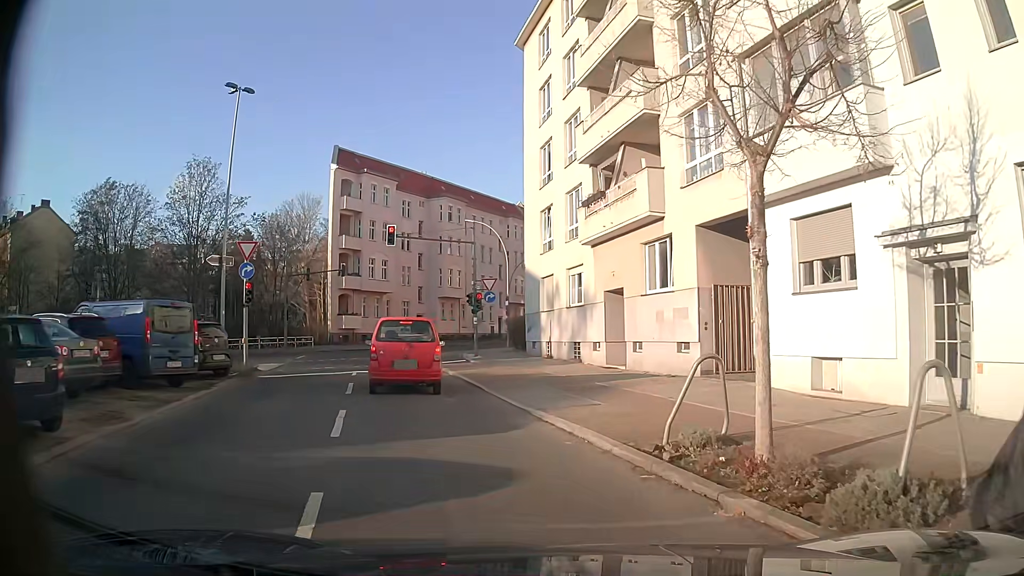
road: secondary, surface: asphalt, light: Day
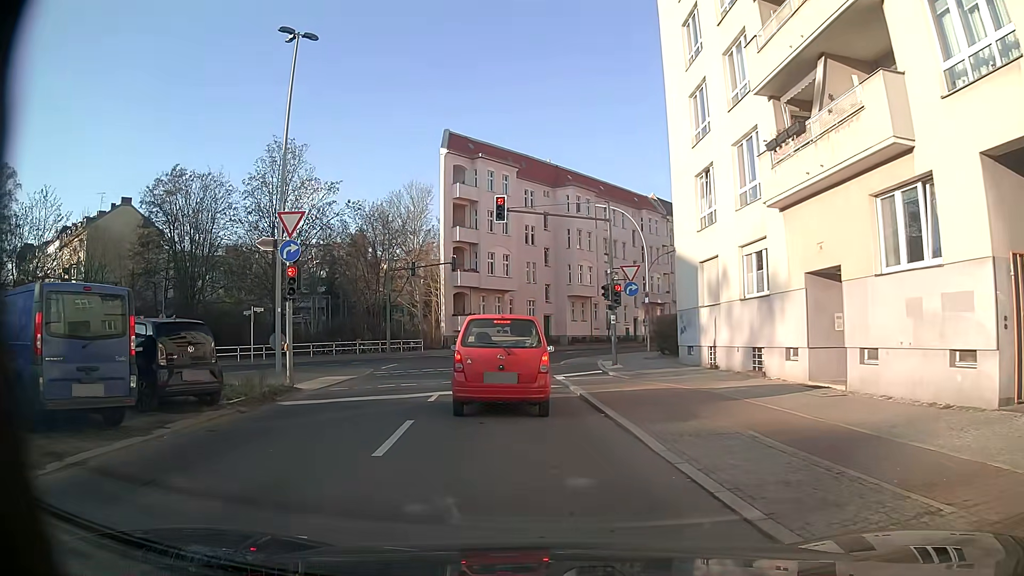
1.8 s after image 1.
(-0.5, +7.3) m; -9°
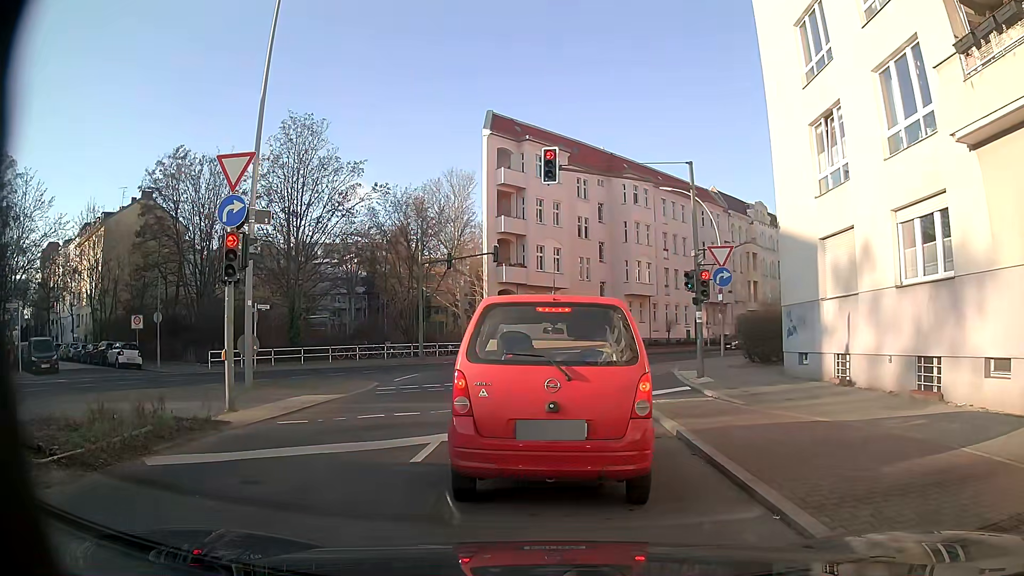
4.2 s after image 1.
(-0.4, +6.2) m; -6°
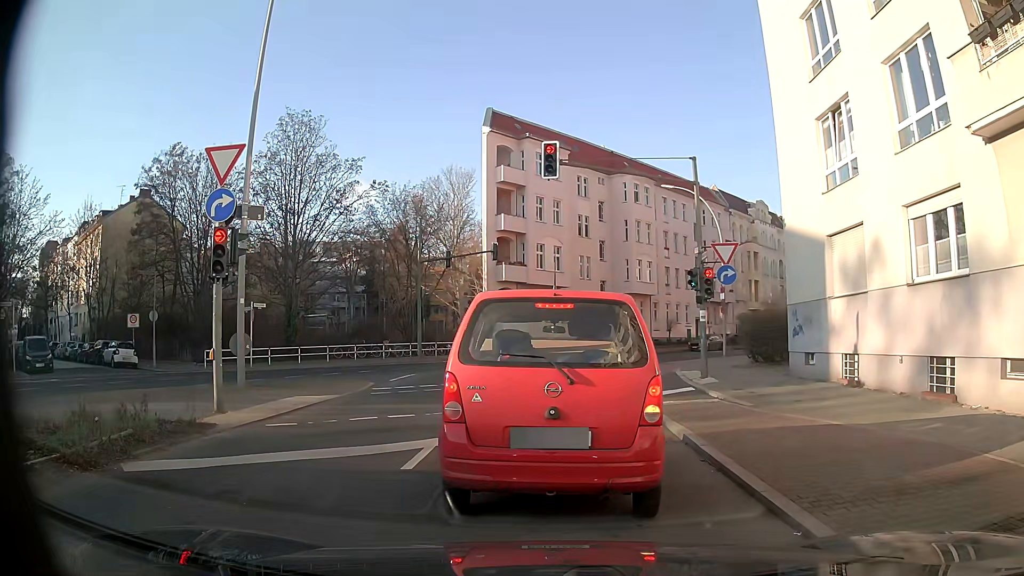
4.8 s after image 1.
(0.0, +0.4) m; 0°
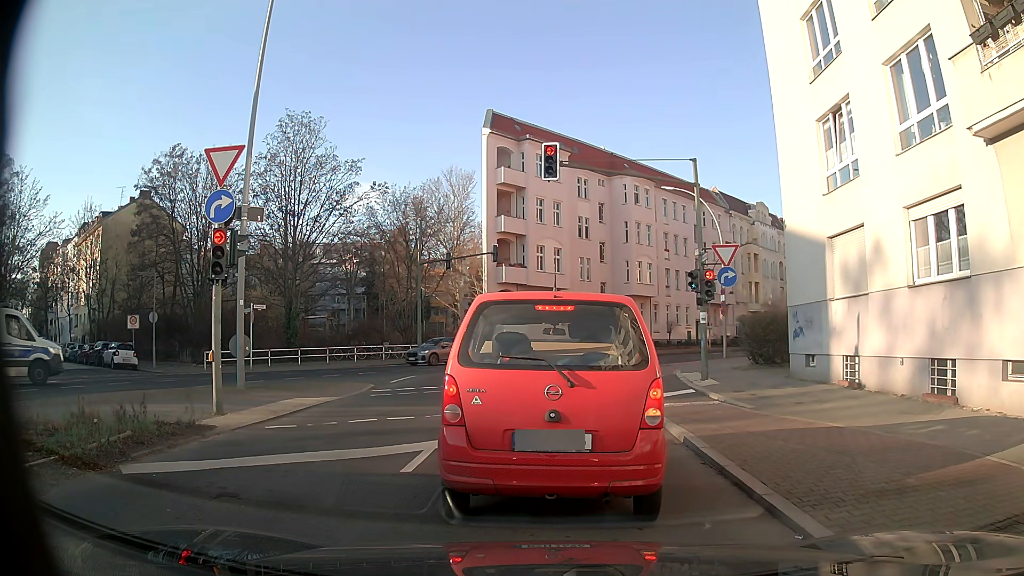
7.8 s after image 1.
(0.0, +0.1) m; 0°
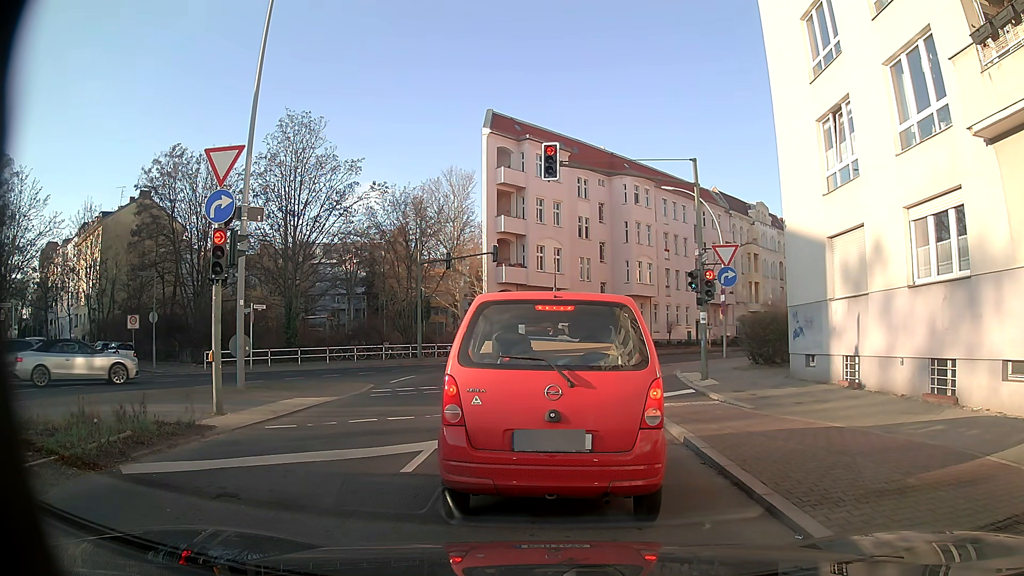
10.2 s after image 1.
(0.0, 0.0) m; 0°
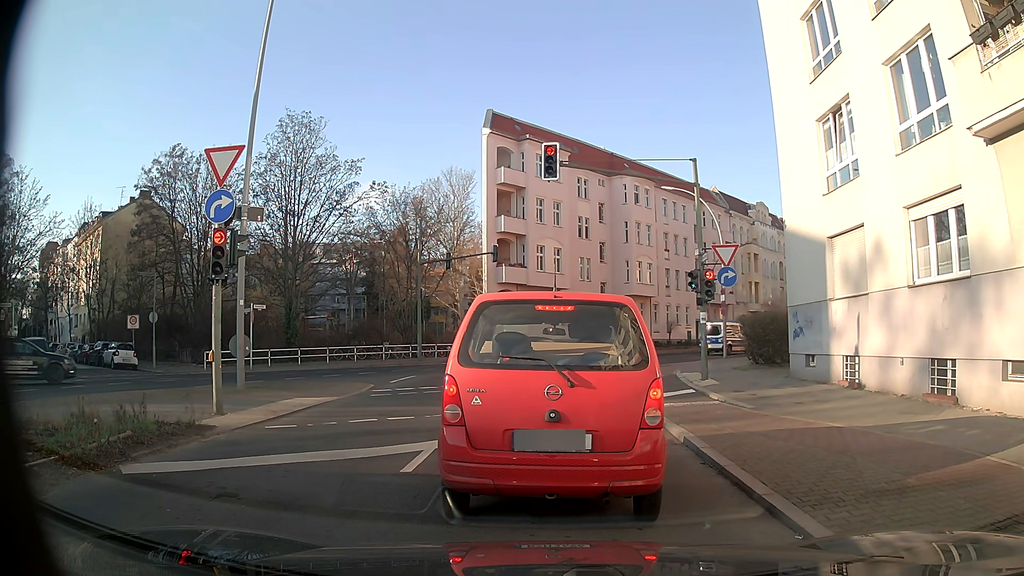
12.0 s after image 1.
(0.0, 0.0) m; 0°
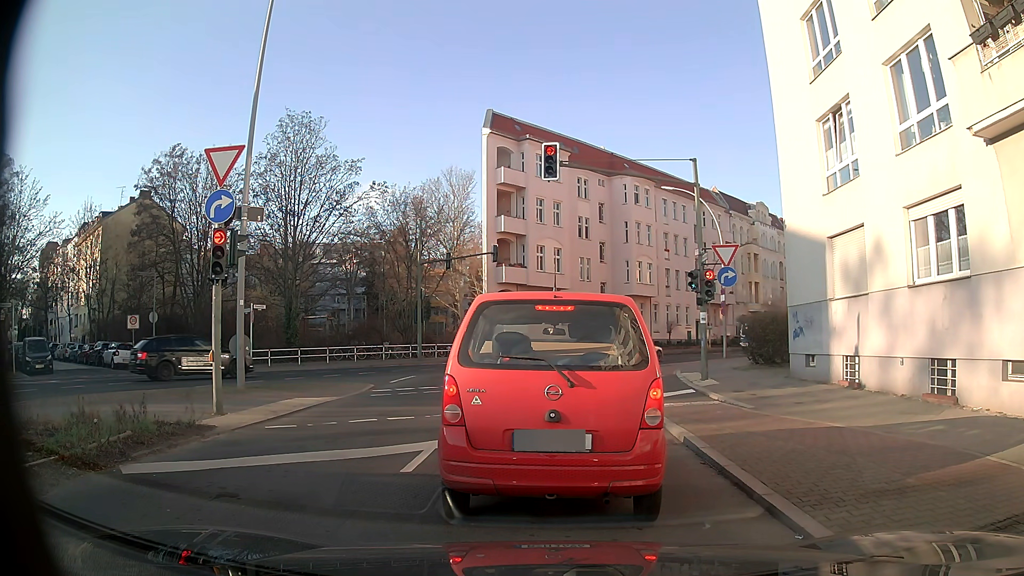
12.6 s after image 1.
(0.0, 0.0) m; 0°
